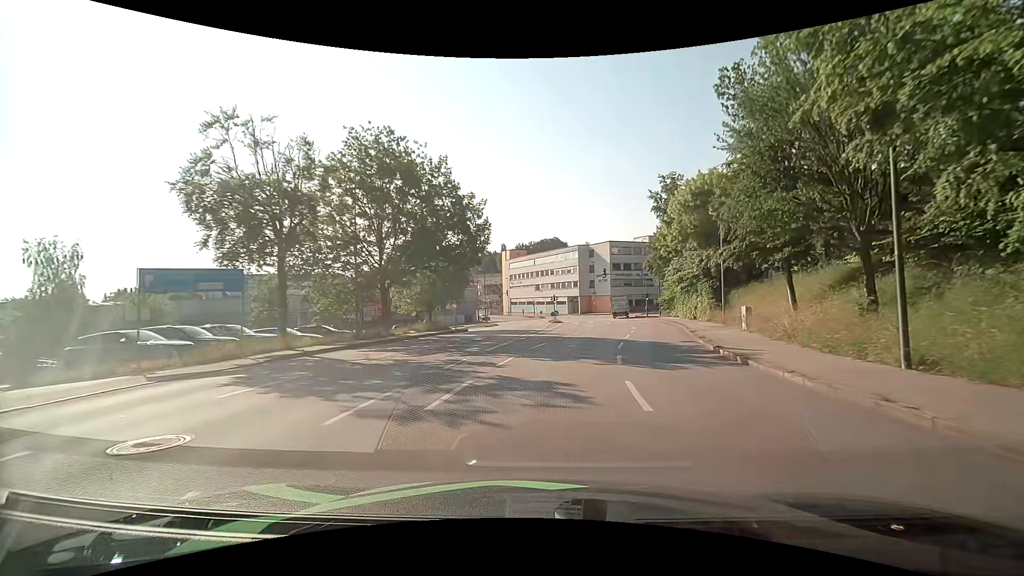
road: tertiary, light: Day
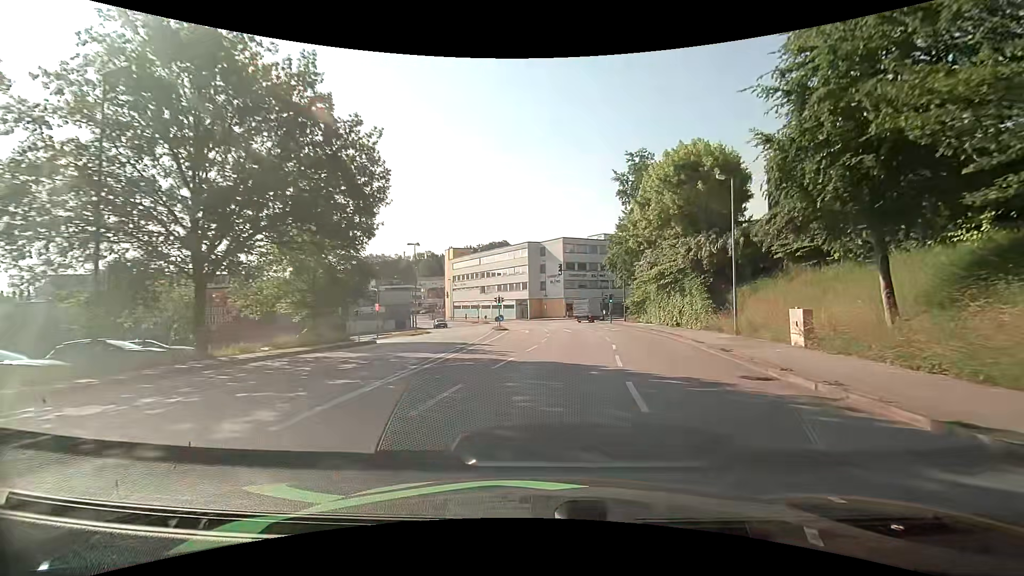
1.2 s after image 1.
(+0.6, +12.0) m; +6°
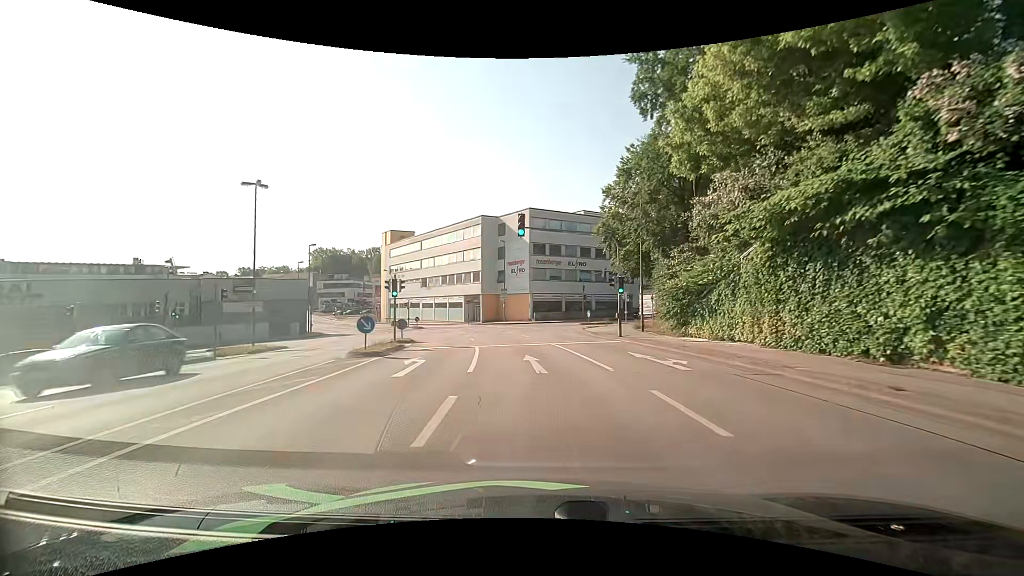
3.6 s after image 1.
(+1.4, +25.6) m; +5°
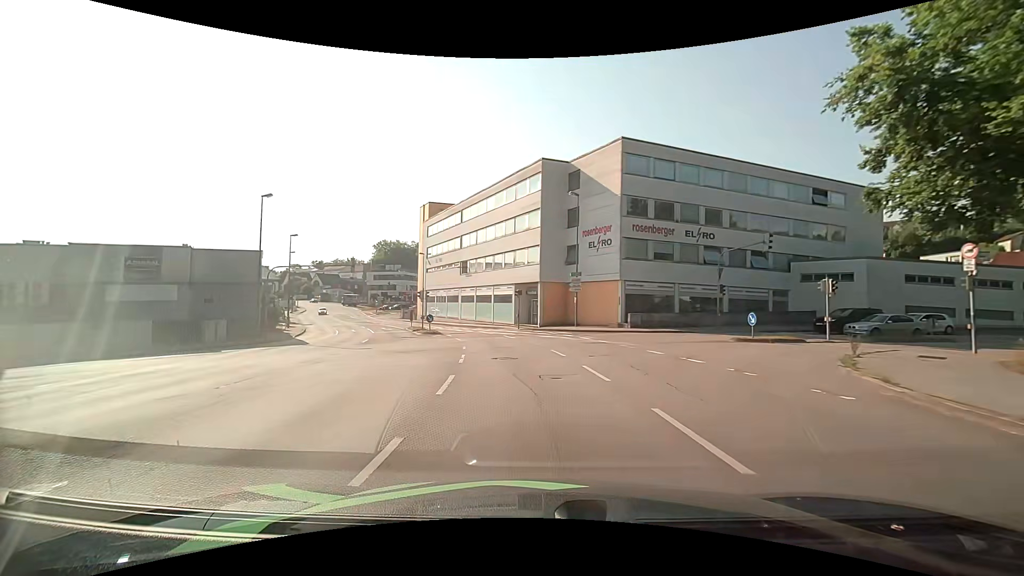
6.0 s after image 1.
(-1.7, +24.4) m; -9°
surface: asphalt
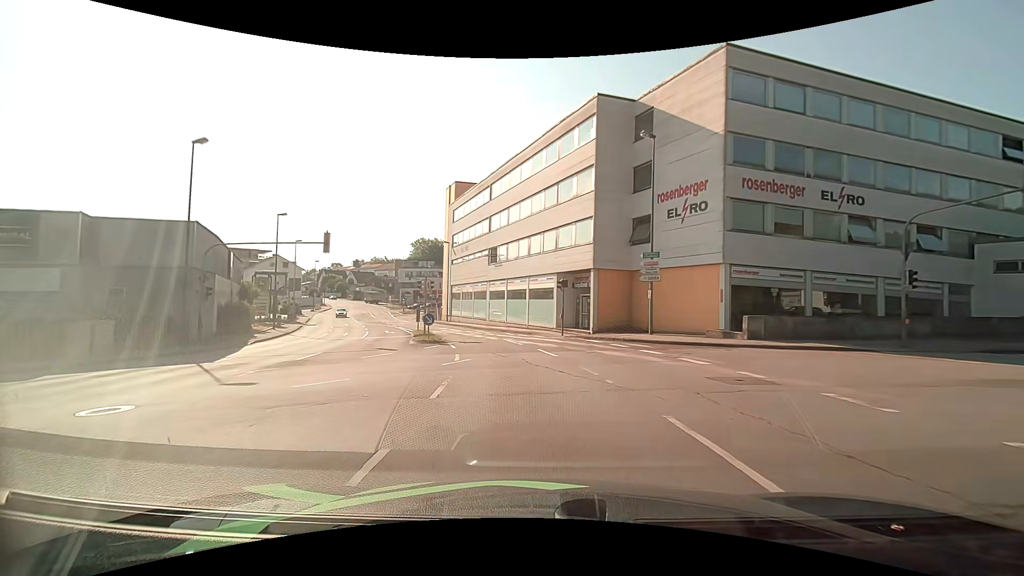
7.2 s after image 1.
(-0.4, +12.3) m; -5°
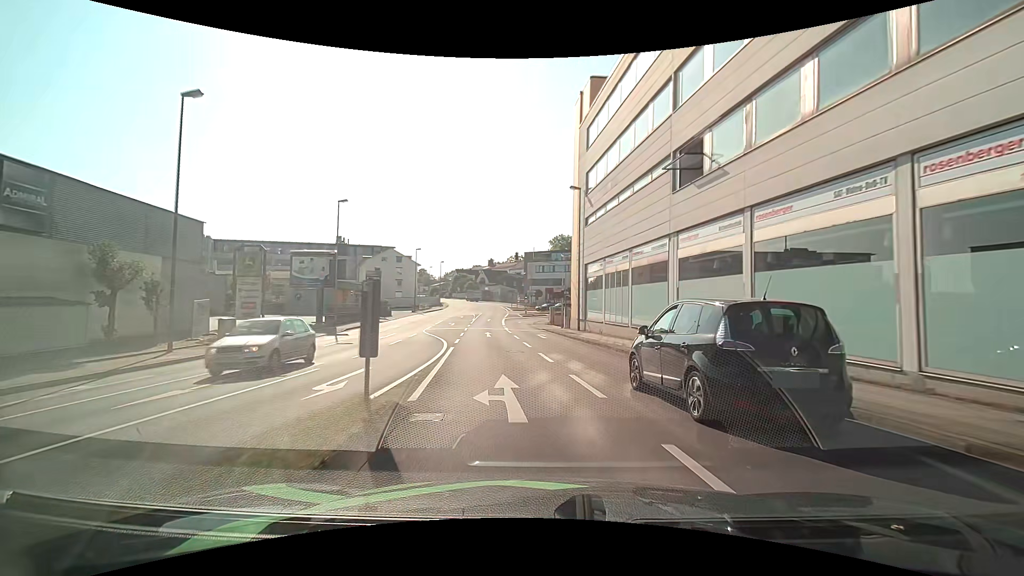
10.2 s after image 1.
(-3.7, +28.7) m; -16°
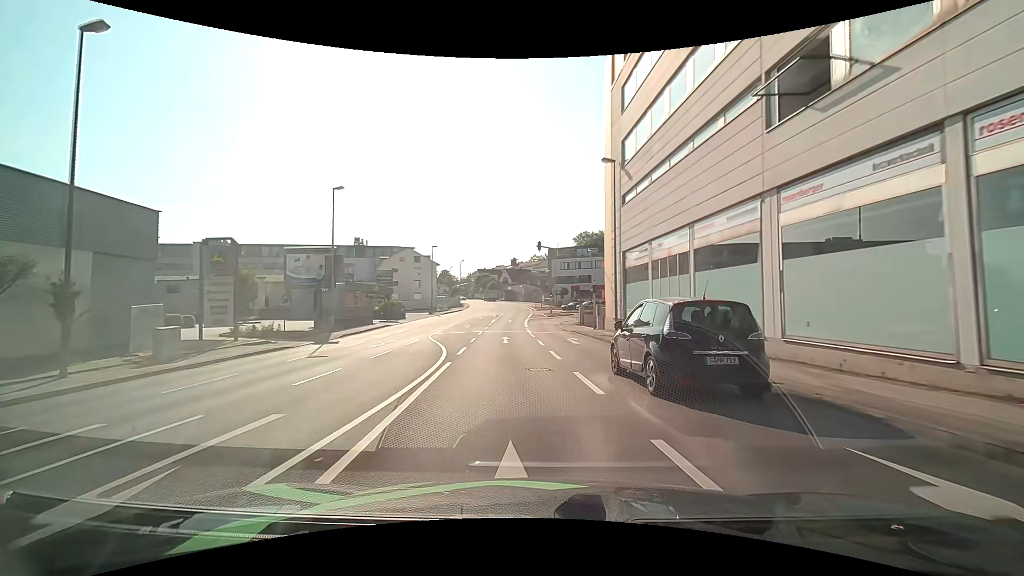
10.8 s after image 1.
(-0.2, +5.9) m; -3°
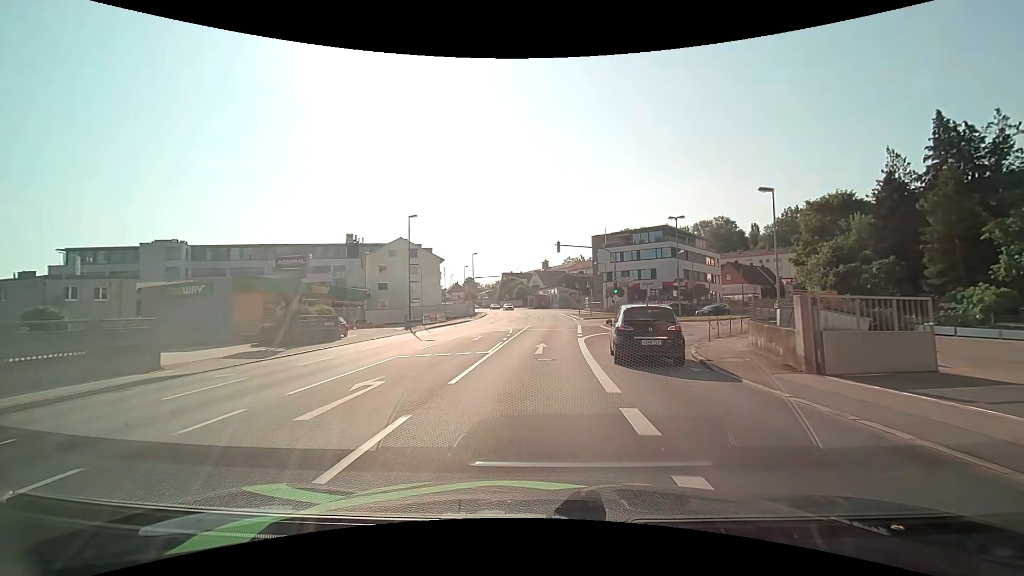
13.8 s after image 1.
(-1.7, +31.3) m; -4°
(0, +10) (0, +20) (+1, +30) (+1, +40) (+2, +50) (+3, +60) (+3, +70) (+2, +80) (+2, +90) (0, +100) m
